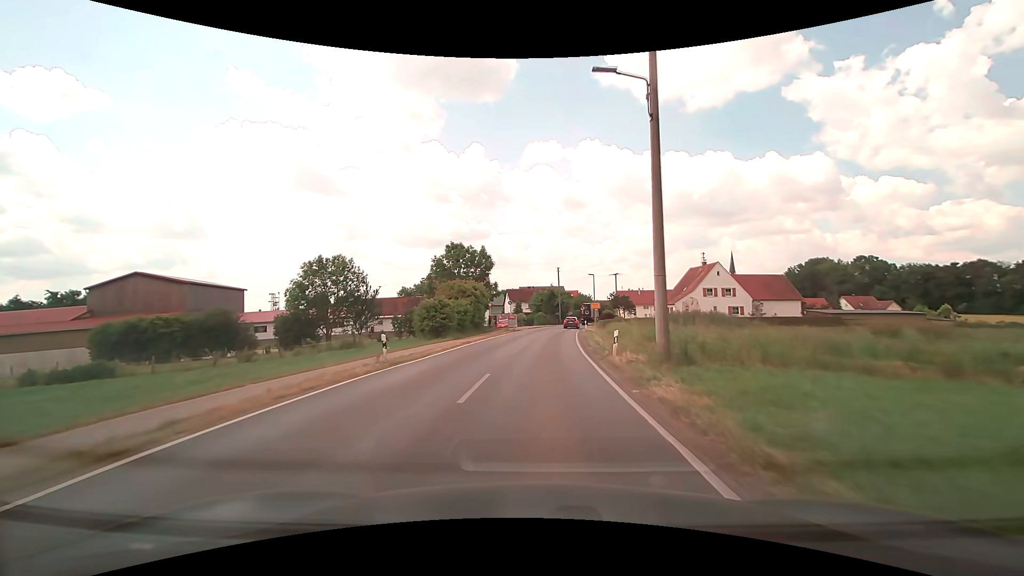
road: tertiary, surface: asphalt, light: Day
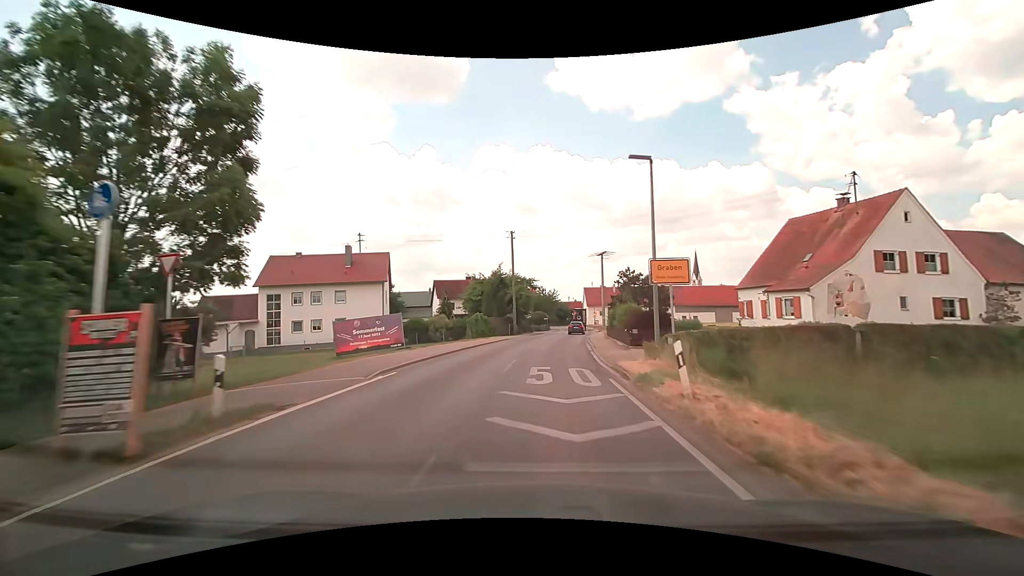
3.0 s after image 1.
(+1.7, +43.1) m; +5°
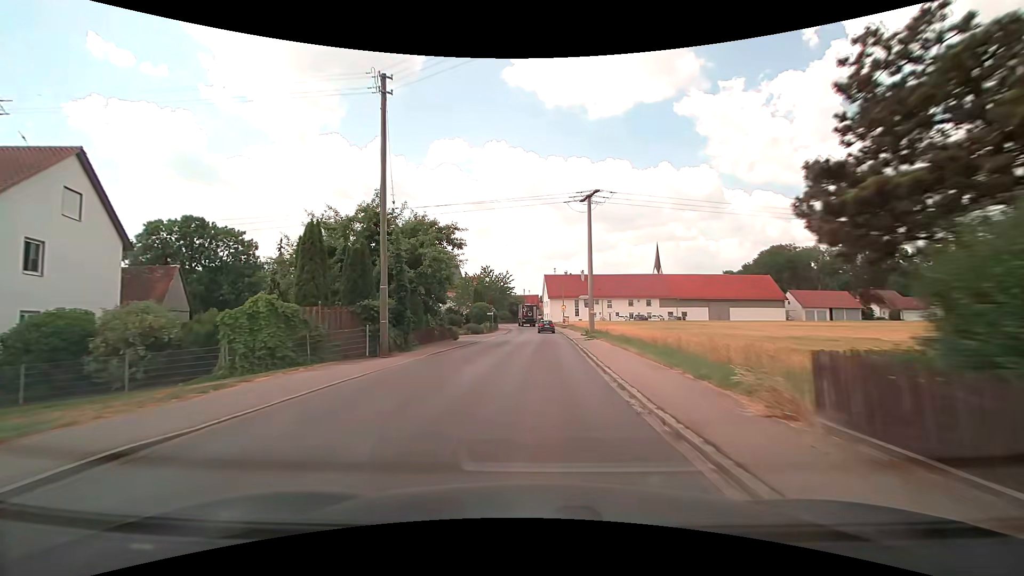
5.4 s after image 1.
(+1.6, +32.6) m; +5°
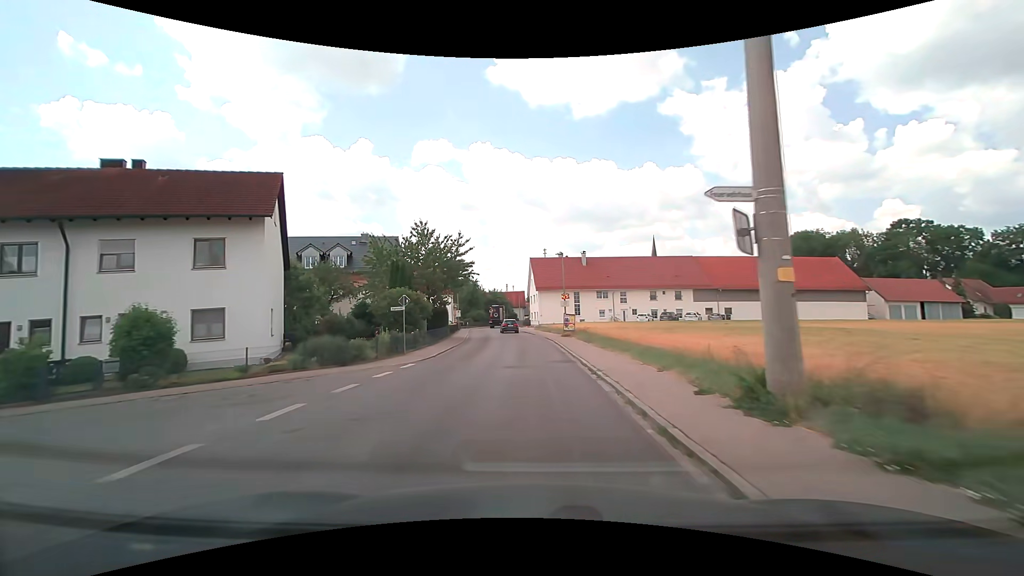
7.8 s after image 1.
(+0.9, +32.2) m; +2°
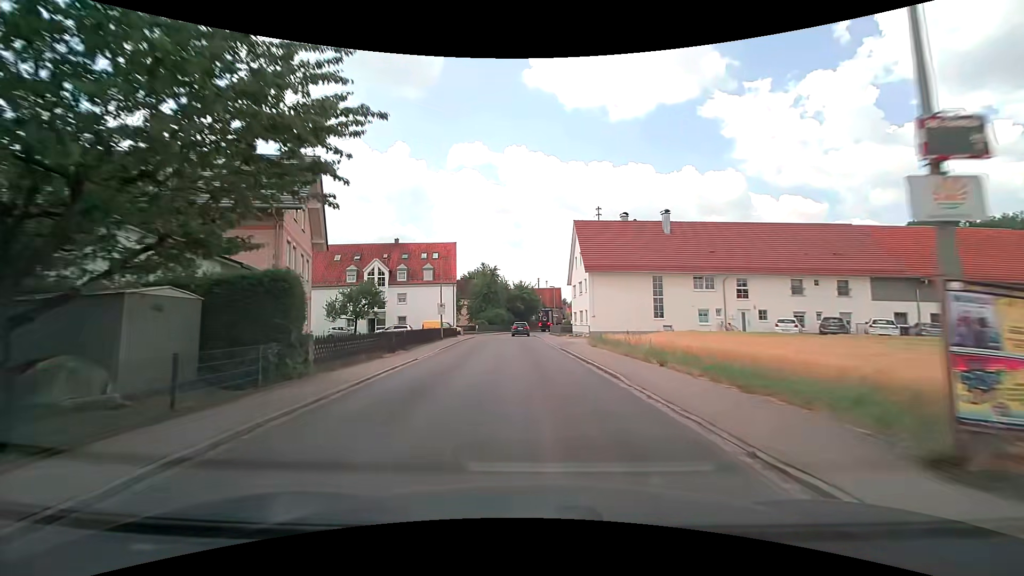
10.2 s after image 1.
(-1.0, +31.8) m; -4°
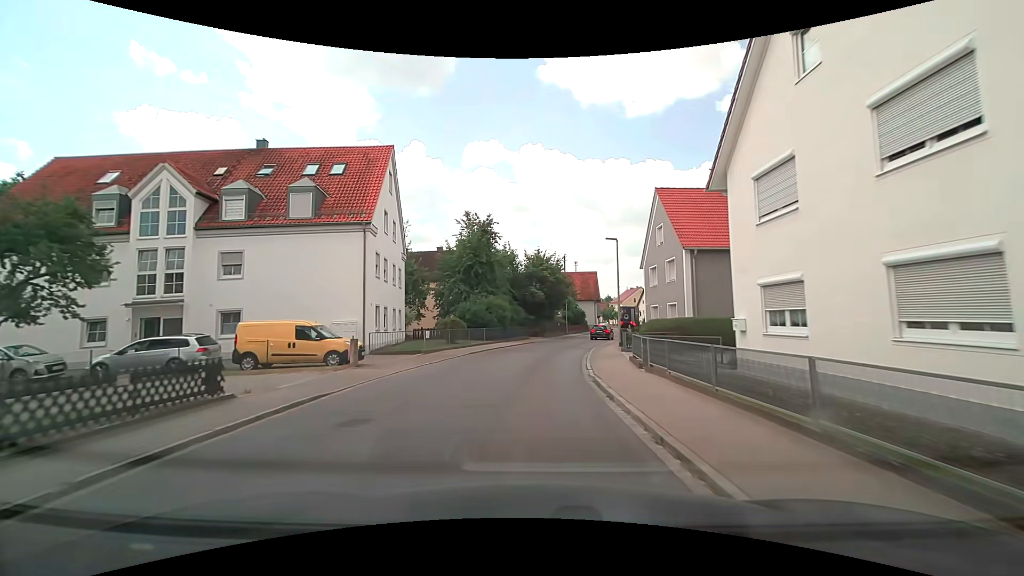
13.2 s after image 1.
(-1.1, +39.0) m; -2°
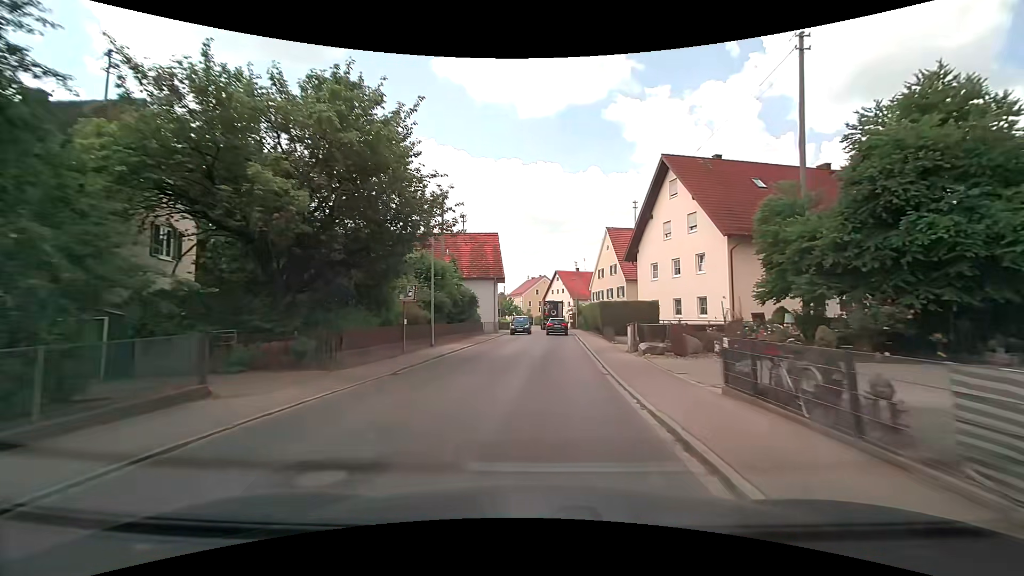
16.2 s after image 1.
(+3.0, +36.1) m; +11°
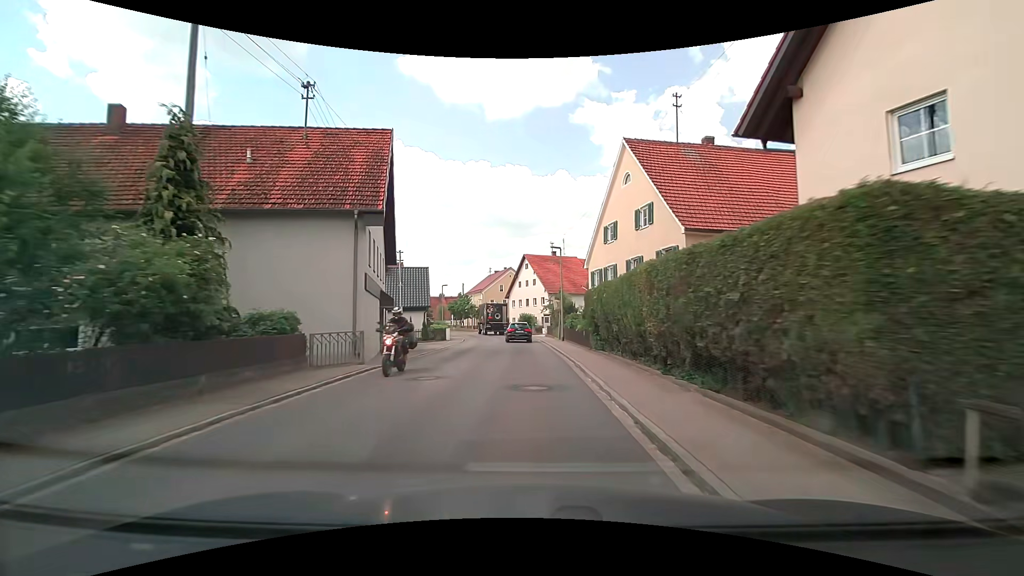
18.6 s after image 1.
(+1.8, +28.7) m; +5°
(0, +10) (0, +20) (-1, +30) (-2, +40) (-3, +50) (-5, +60) (-7, +69) (-9, +79) (-12, +89) (-15, +98) m
